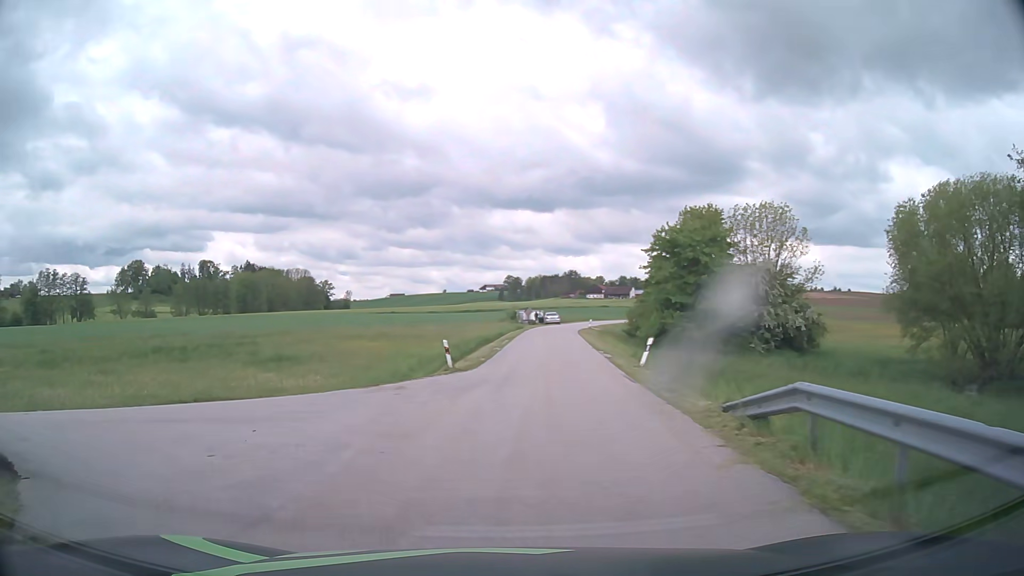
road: unclassified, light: Day
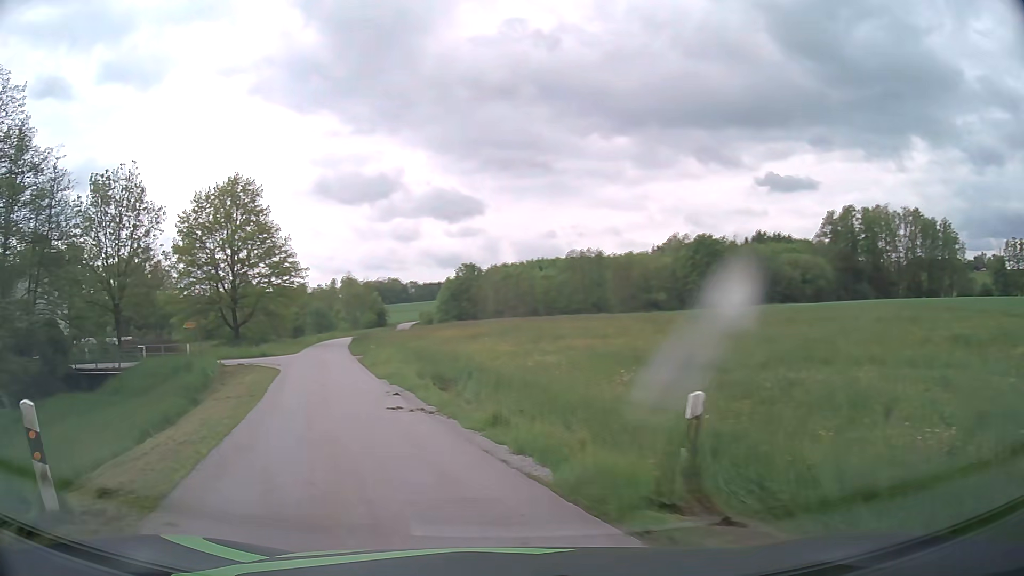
(-11.4, +12.1) m; -86°
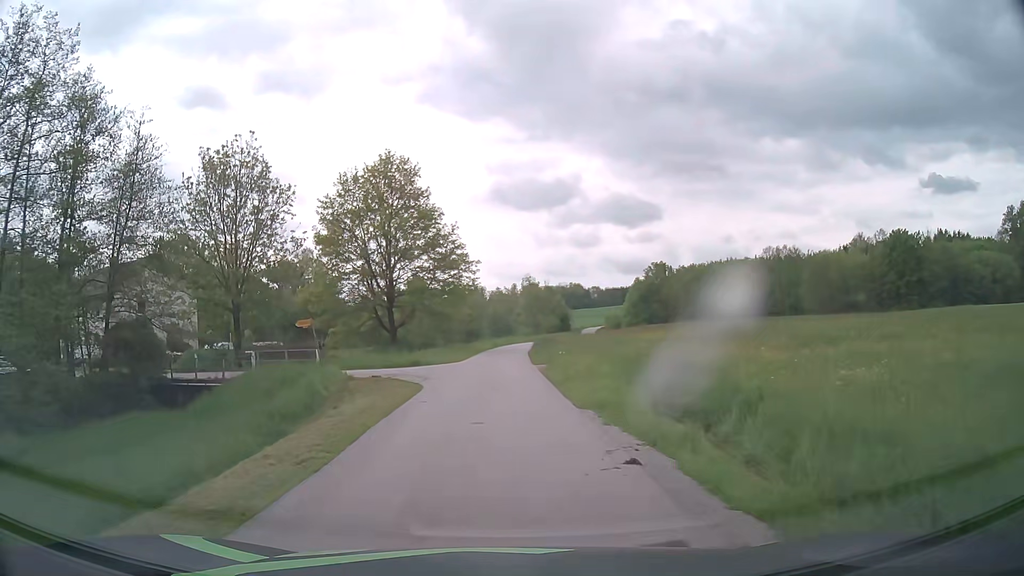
(-1.8, +9.8) m; -15°
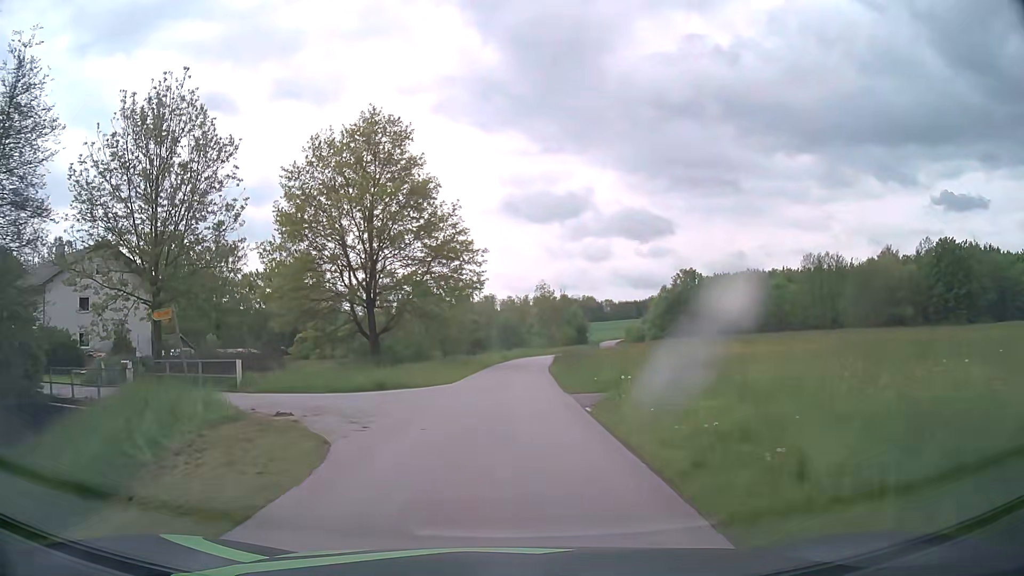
(-0.2, +12.1) m; -1°
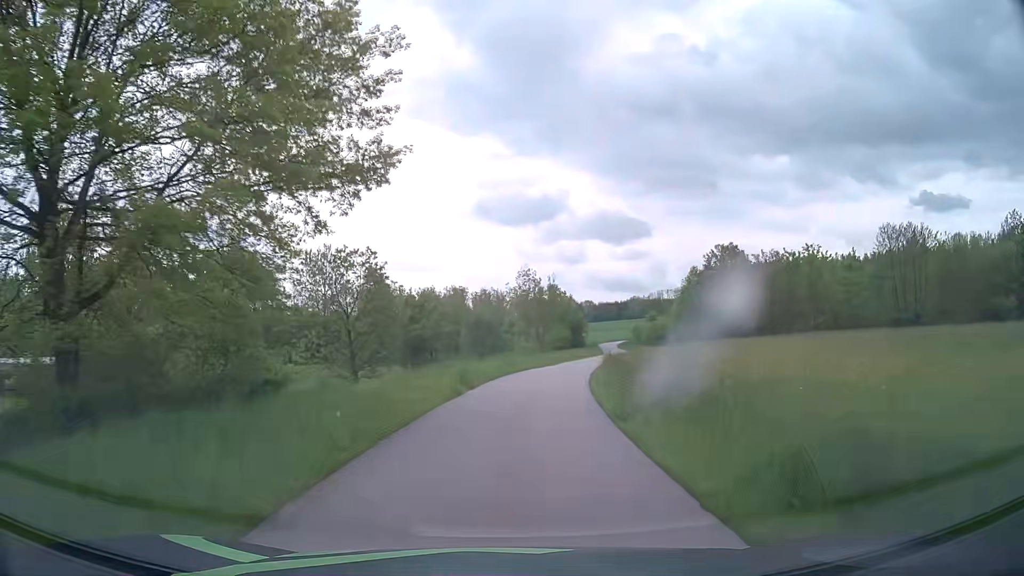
(+0.3, +29.7) m; +2°
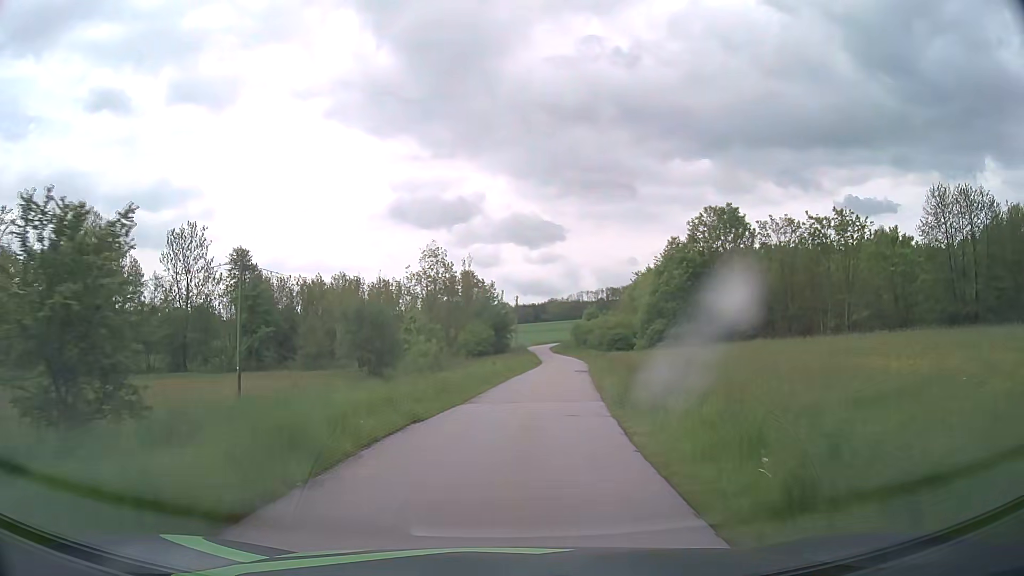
(+1.4, +25.0) m; +7°
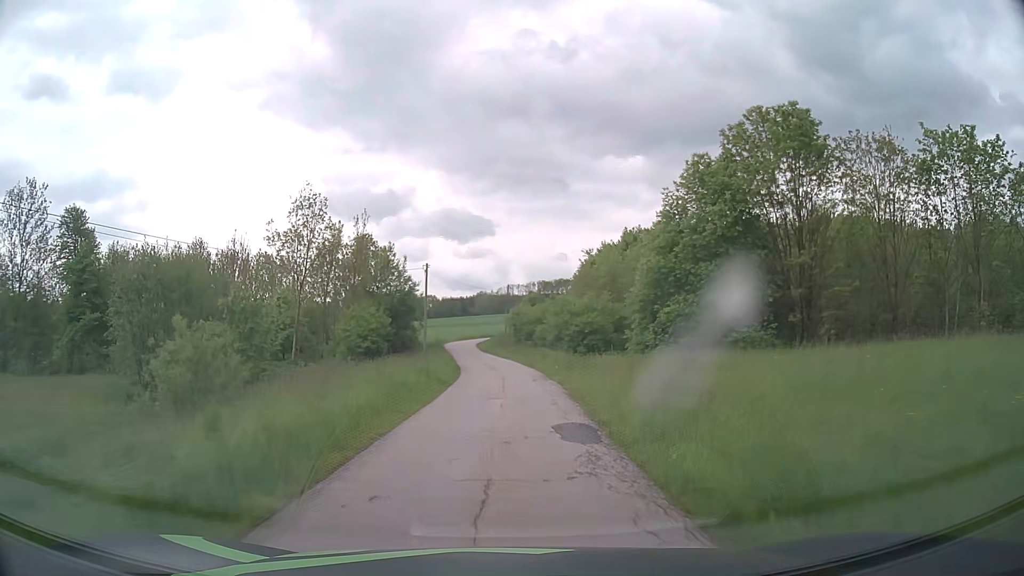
(+1.6, +24.7) m; +6°
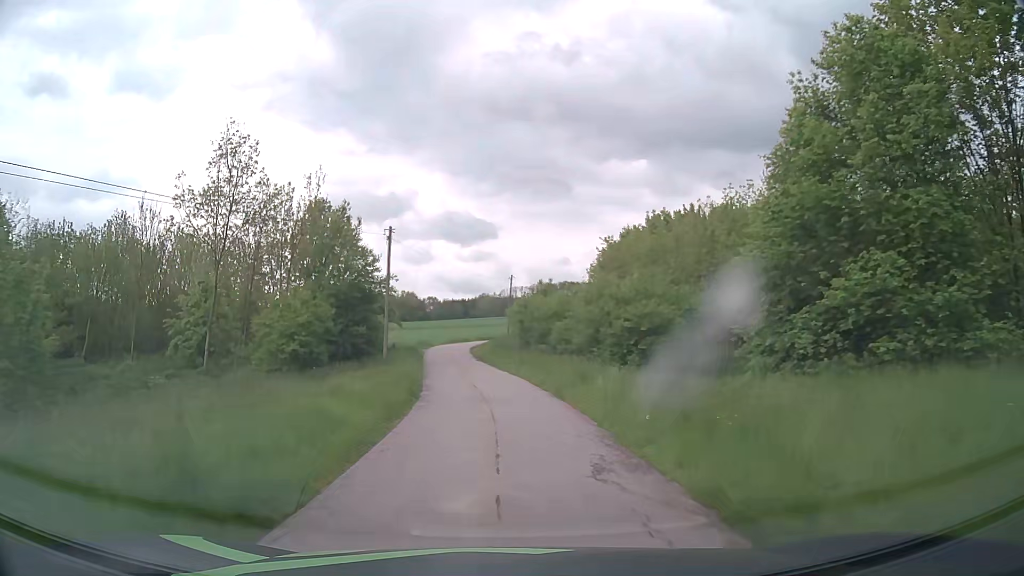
(0.0, +15.5) m; 0°
(0, +10) (0, +20) (-1, +30) (-3, +40) (-4, +50) (-4, +60) (-2, +70) (+2, +79) (+7, +88) (+13, +95) m
